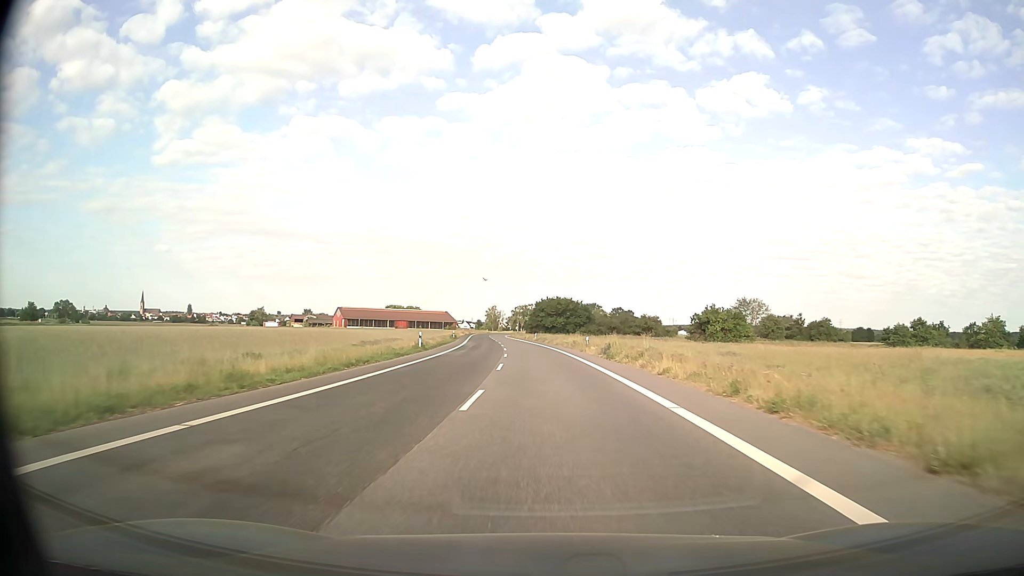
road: secondary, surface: asphalt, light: Day
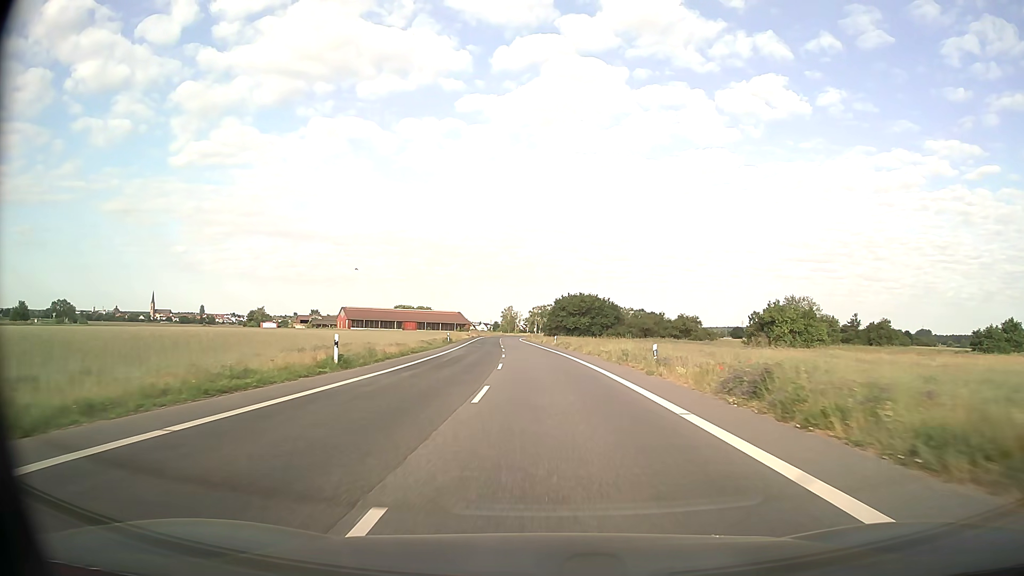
(-0.3, +22.4) m; -2°
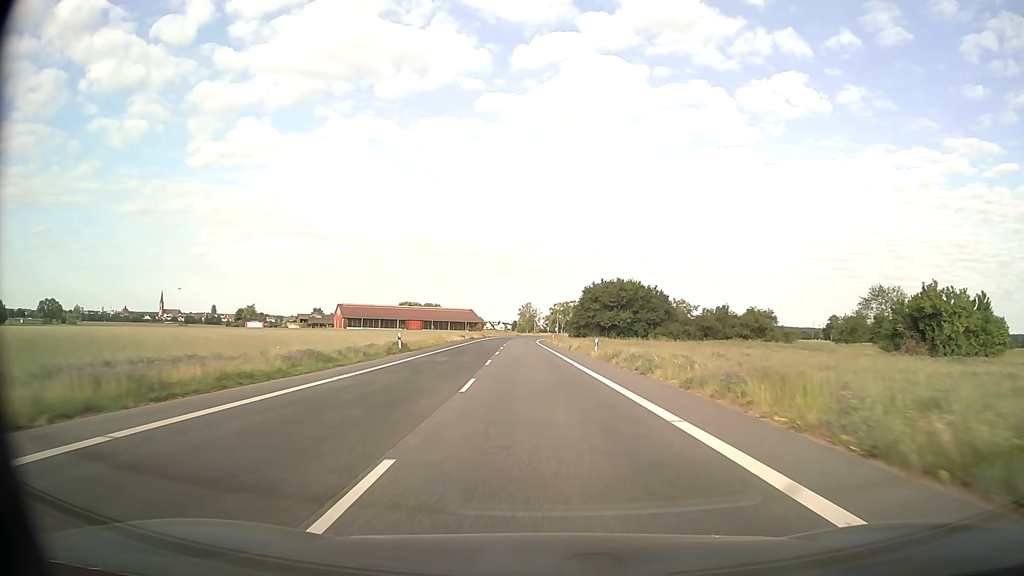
(-0.6, +33.7) m; -2°
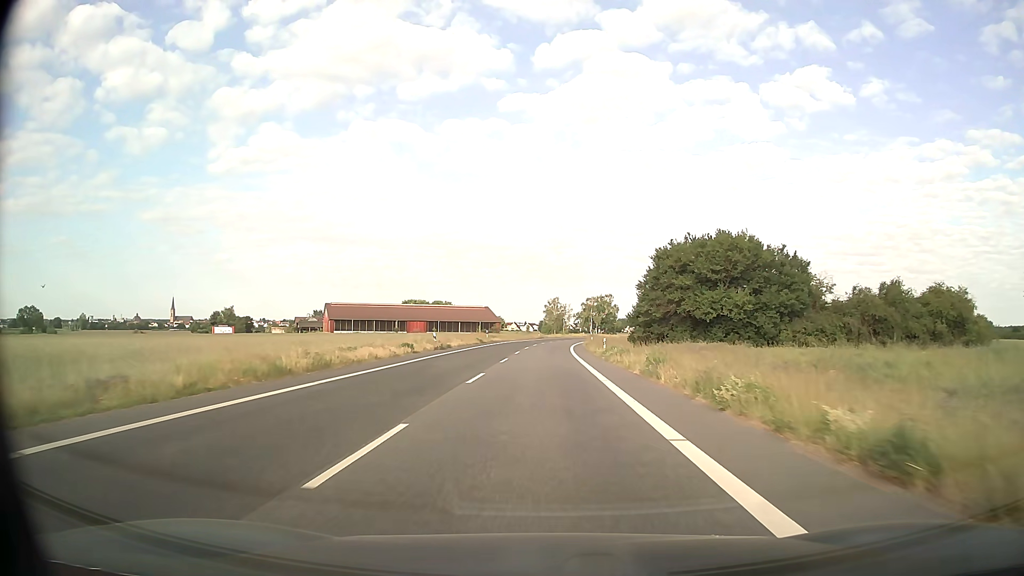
(-0.9, +45.0) m; -2°
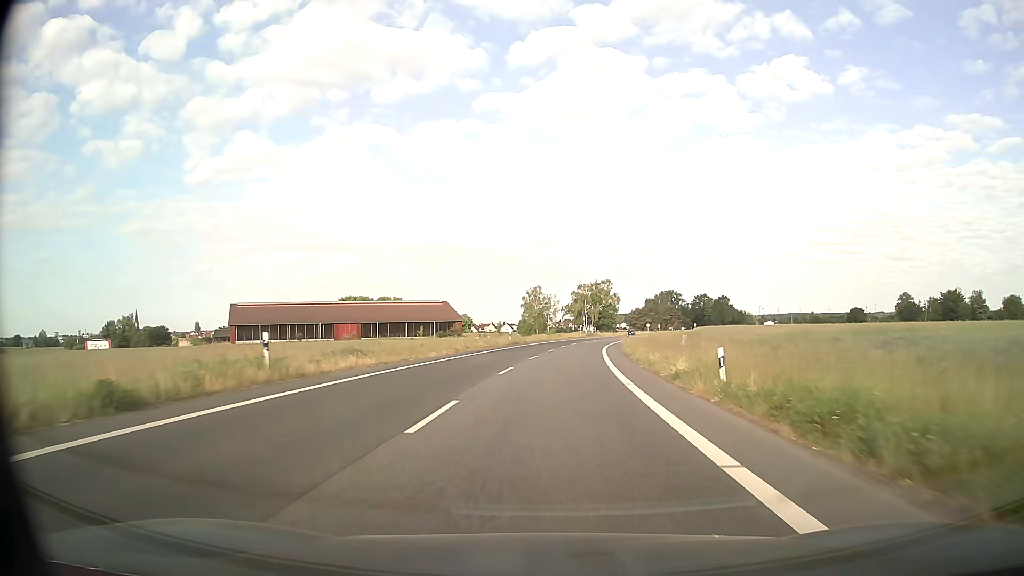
(+0.4, +56.3) m; +2°
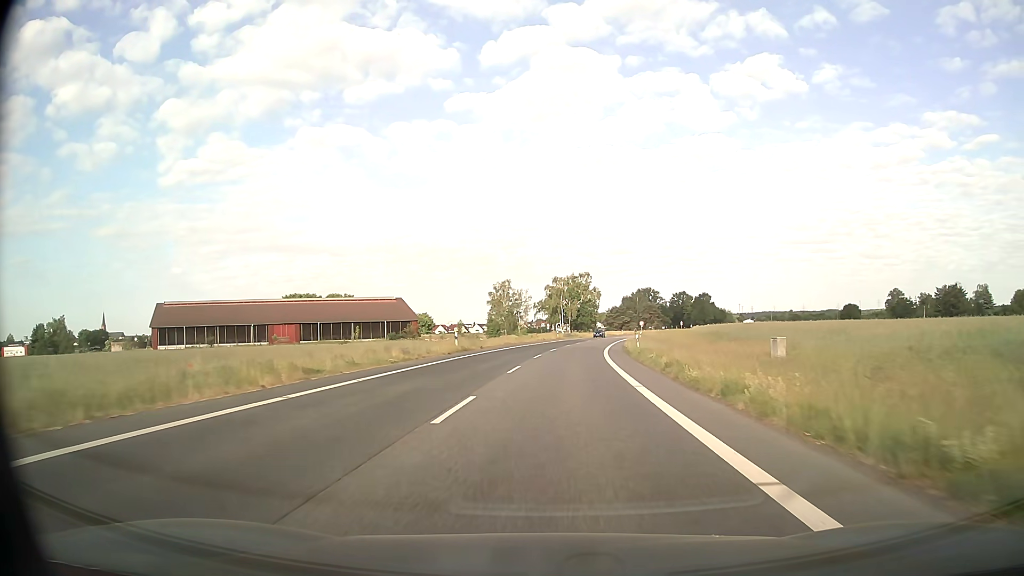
(+0.4, +22.5) m; +2°
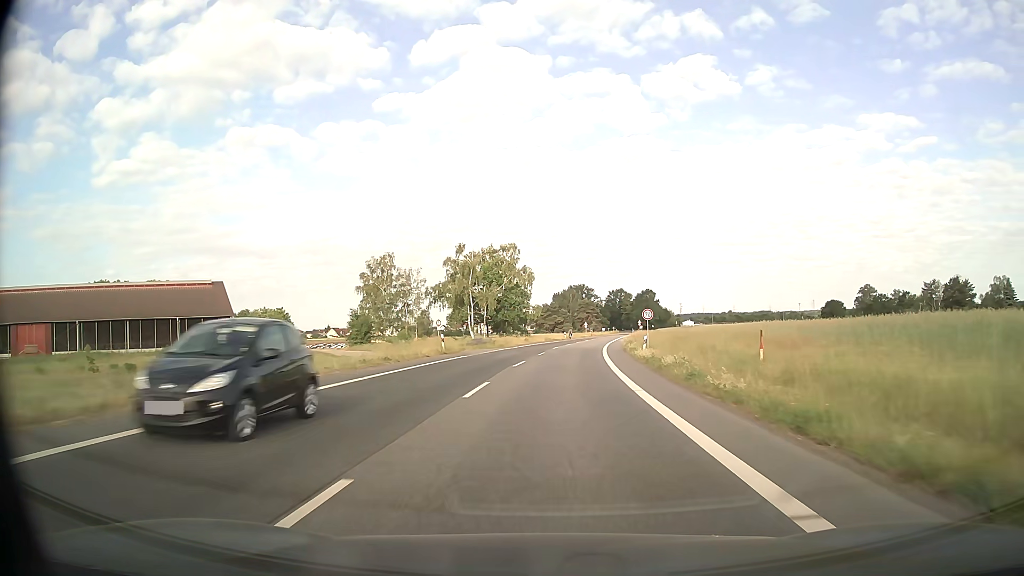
(+3.2, +55.0) m; +6°
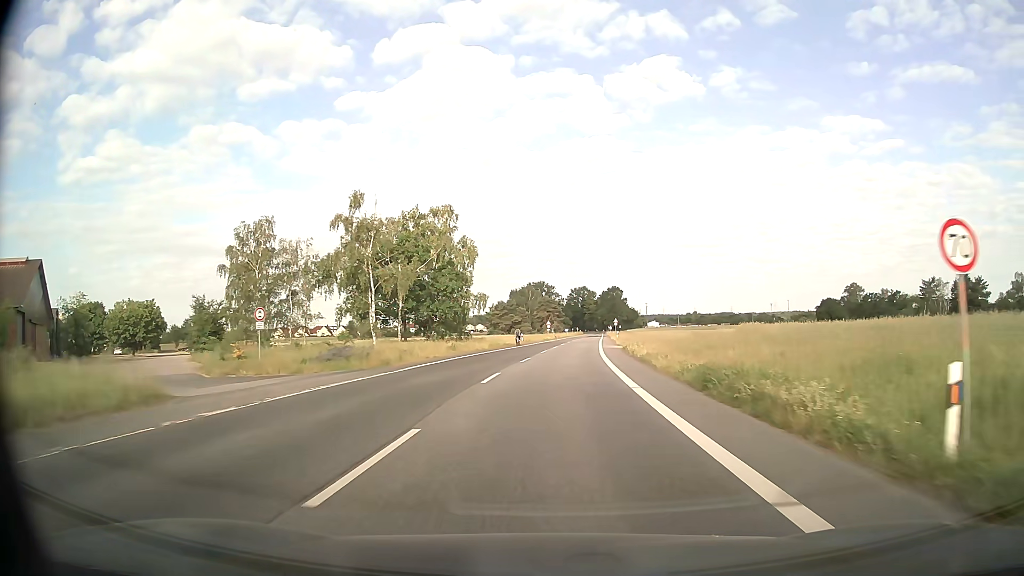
(+1.0, +32.0) m; +3°
(0, +10) (0, +20) (+1, +30) (+1, +40) (+2, +50) (+3, +60) (+4, +70) (+5, +80) (+5, +90) (+6, +100) m
